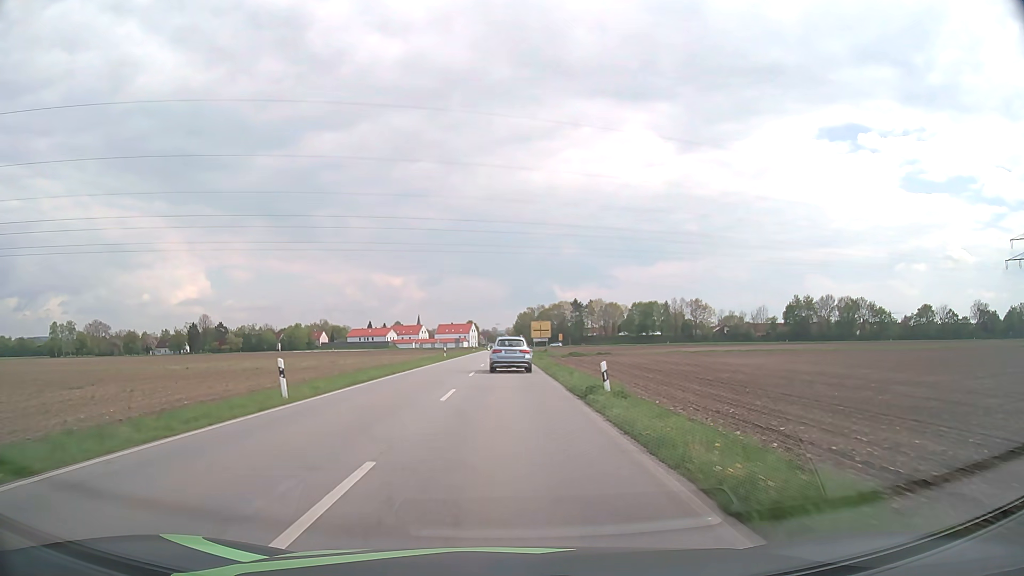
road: secondary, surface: asphalt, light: Day
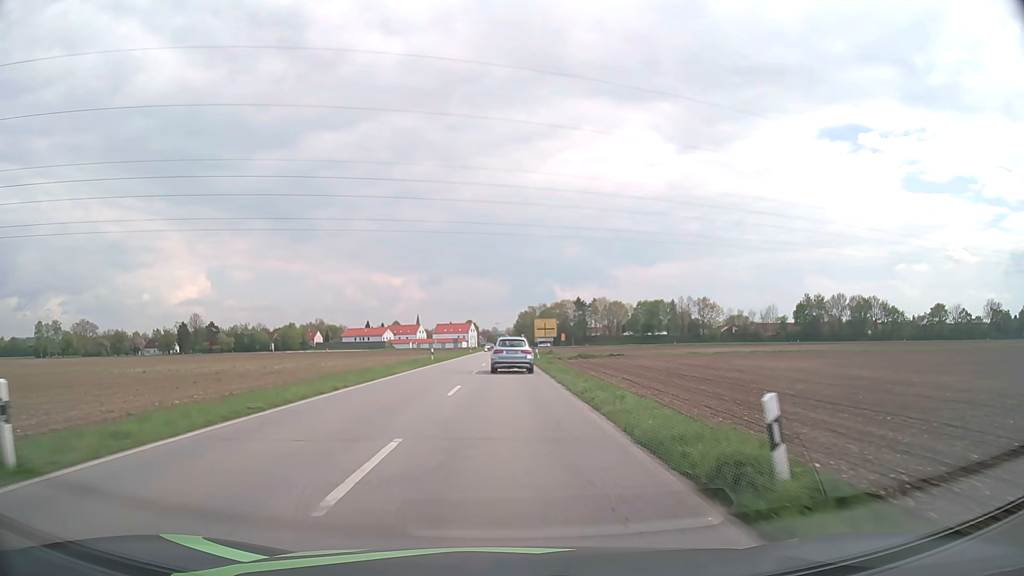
(0.0, +10.1) m; 0°
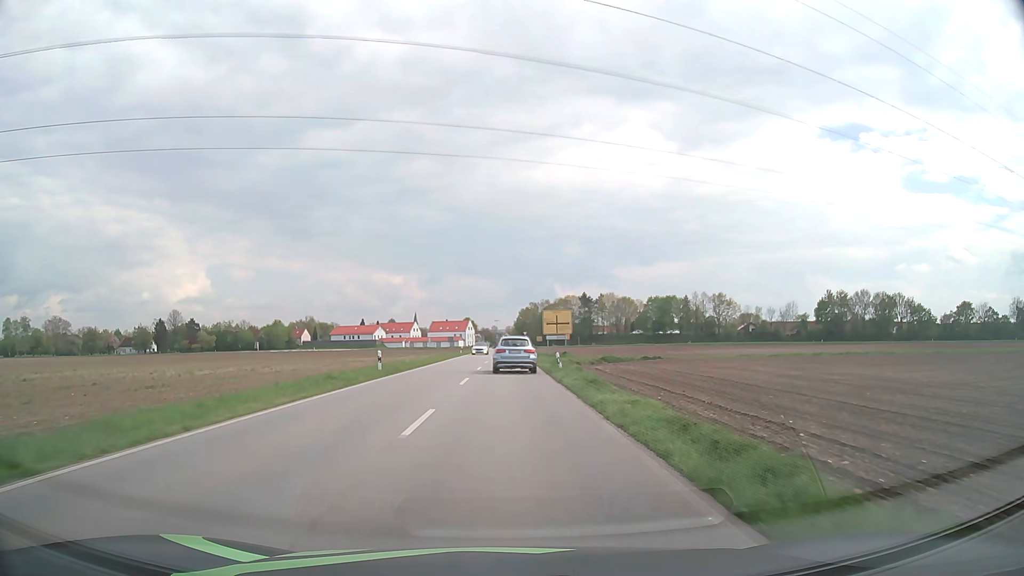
(0.0, +19.8) m; 0°
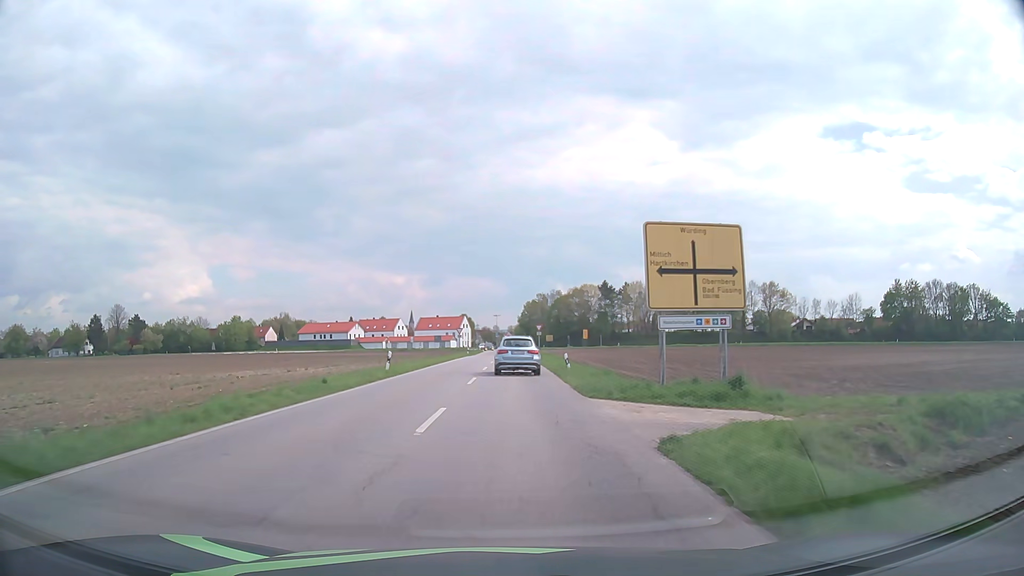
(0.0, +47.3) m; 0°
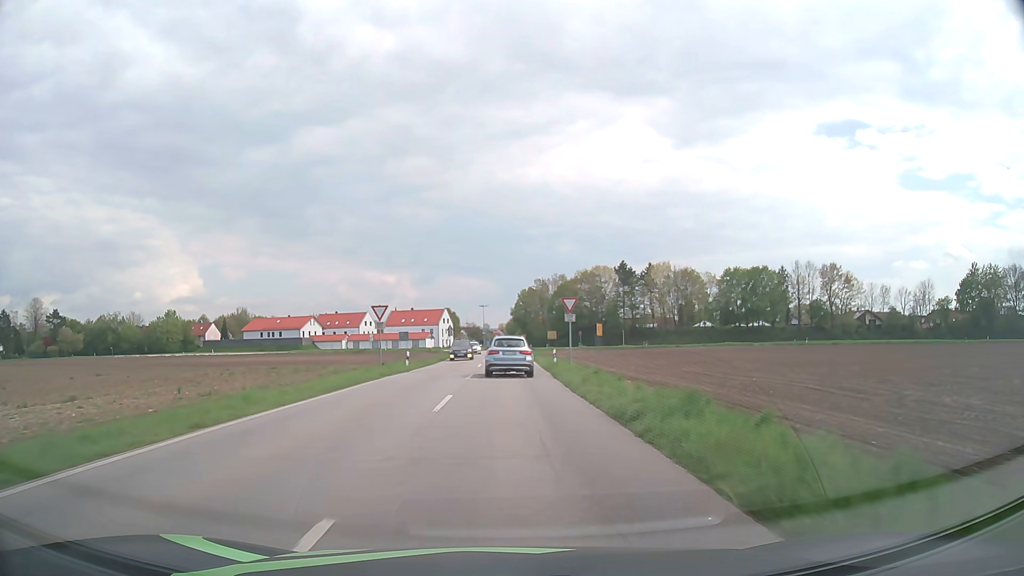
(+0.2, +44.7) m; +1°
(0, +10) (0, +20) (0, +30) (0, +40) (0, +50) (0, +60) (0, +70) (0, +80) (0, +90) (0, +100) m
